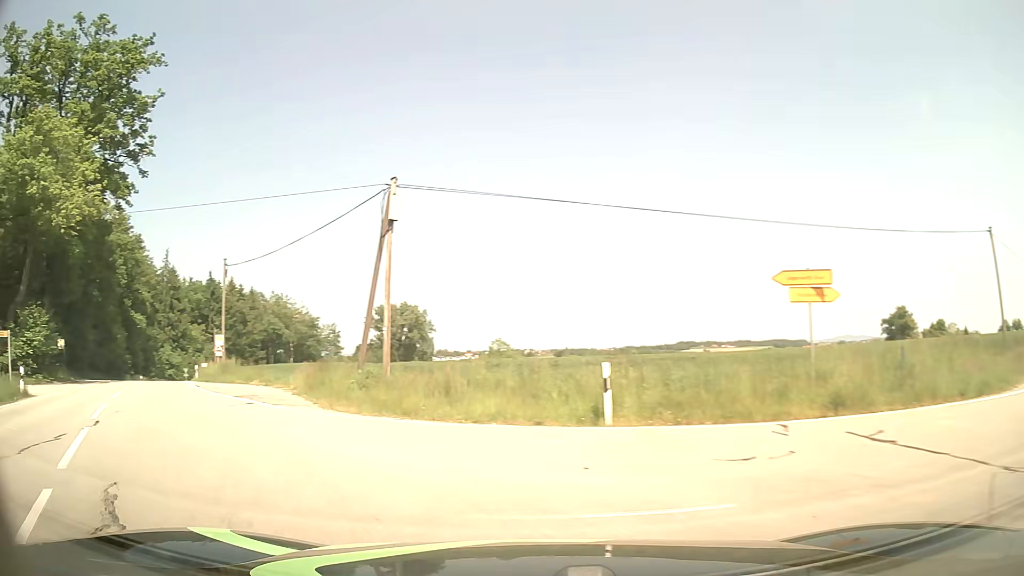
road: tertiary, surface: asphalt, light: Day
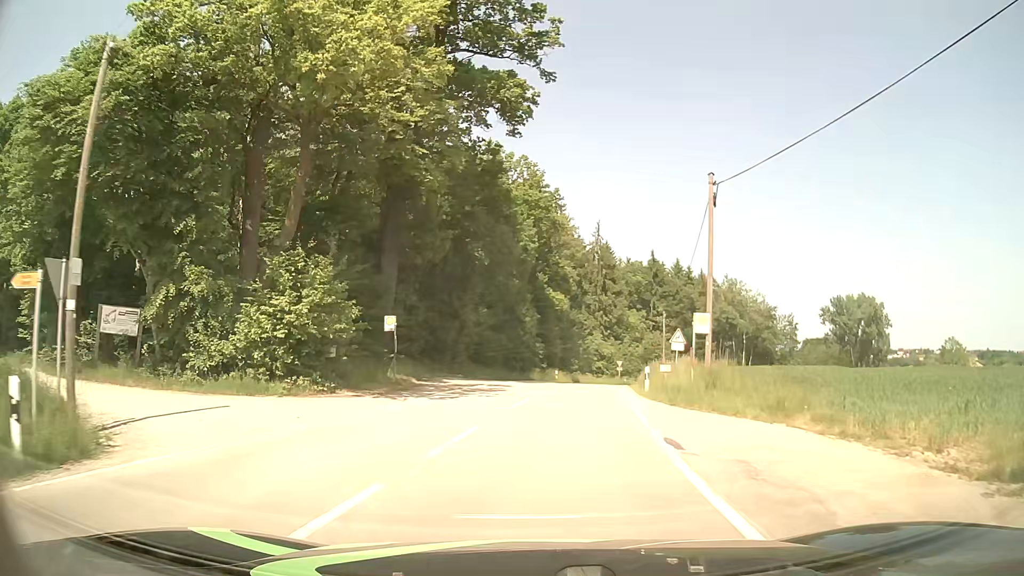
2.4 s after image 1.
(-8.5, +16.2) m; -37°
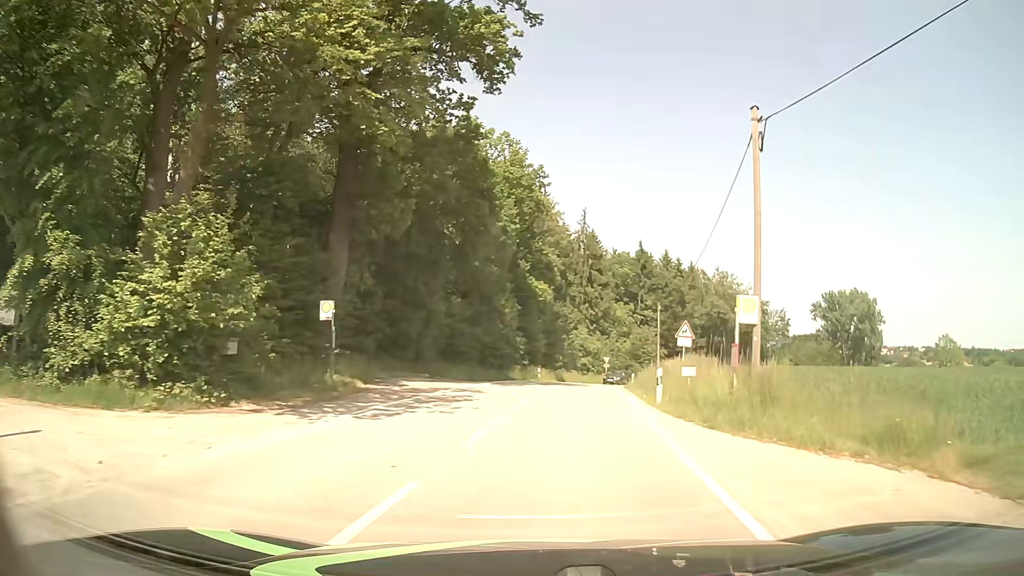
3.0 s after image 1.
(+0.1, +5.9) m; +2°
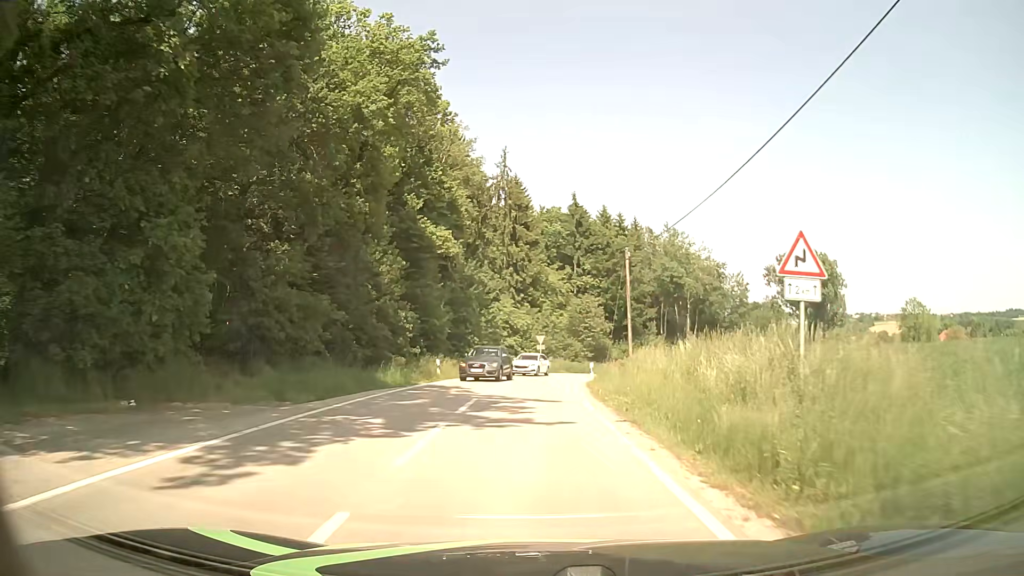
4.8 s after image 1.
(+1.2, +20.0) m; +7°
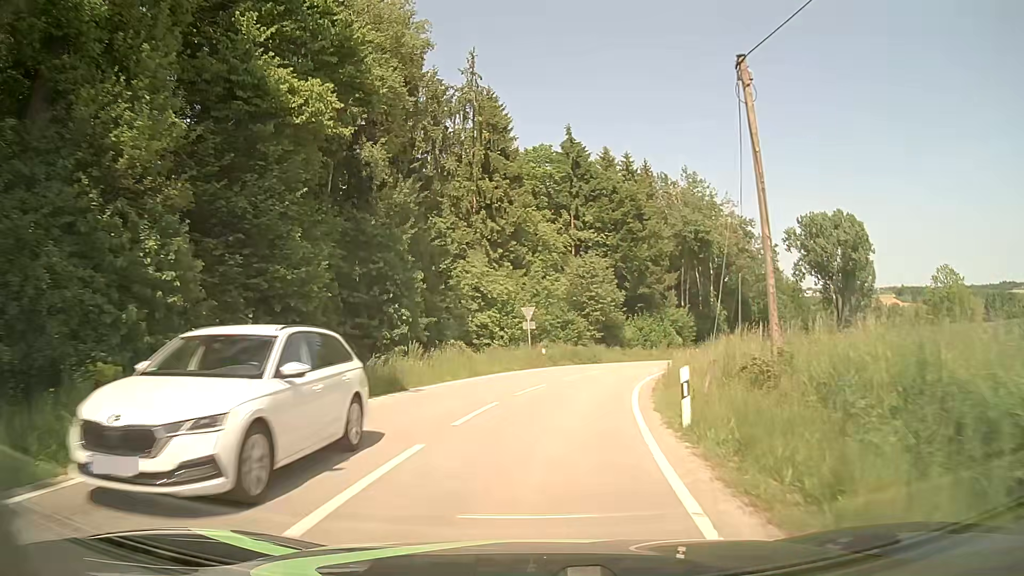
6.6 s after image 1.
(+0.1, +21.1) m; 0°
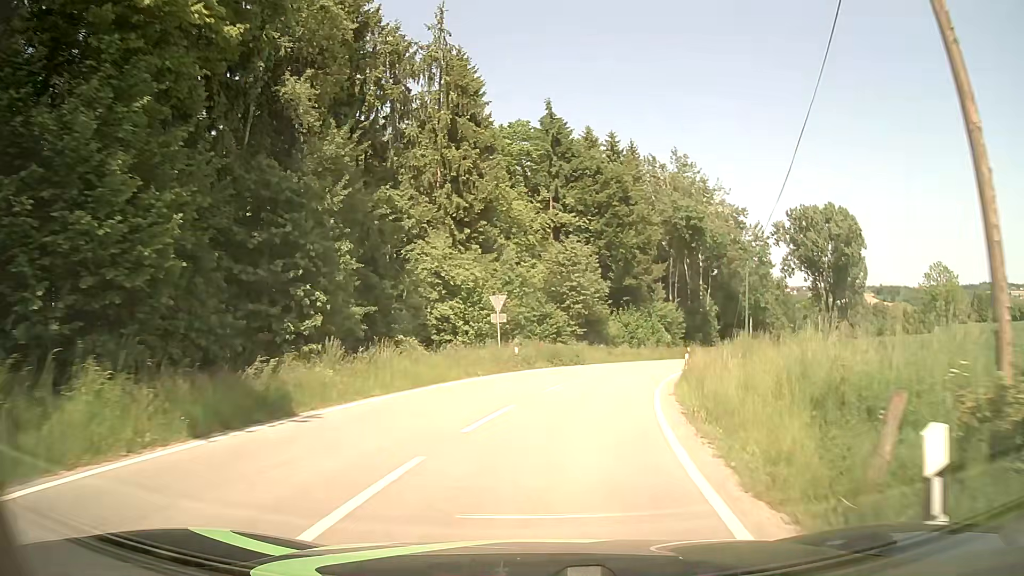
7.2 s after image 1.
(+0.1, +6.9) m; +2°
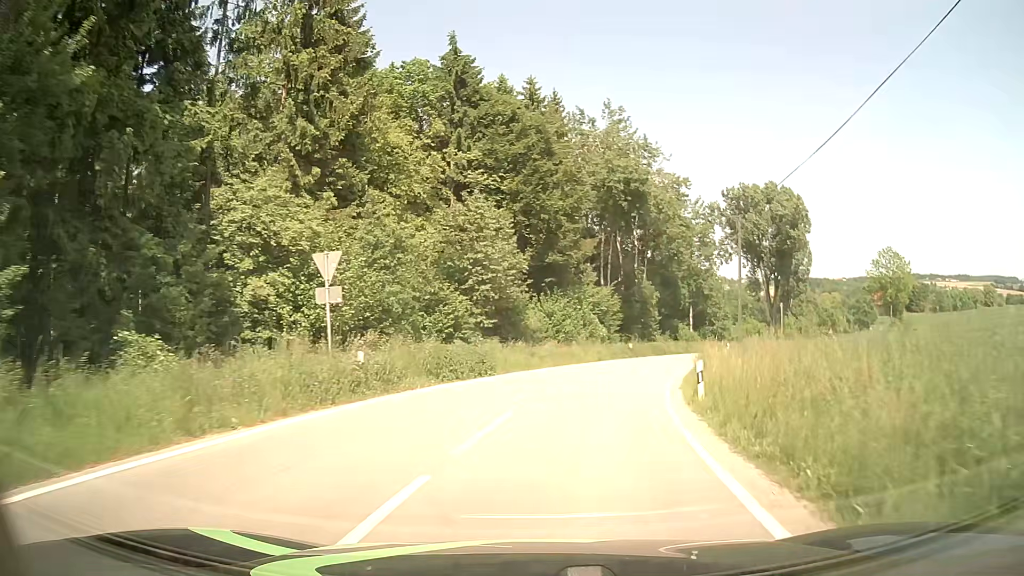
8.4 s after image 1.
(+0.9, +14.0) m; +8°
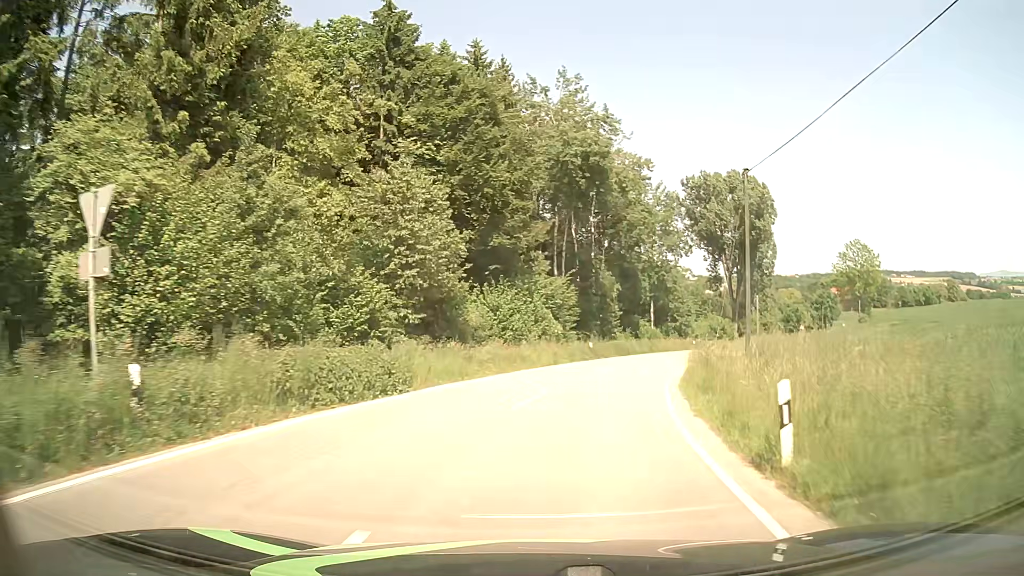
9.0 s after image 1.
(+0.3, +7.3) m; +4°
(+1, +10) (+2, +20) (+4, +30) (+7, +39) (+11, +48) (+15, +58) (+19, +67) (+24, +75) (+29, +84) (+35, +92) m
